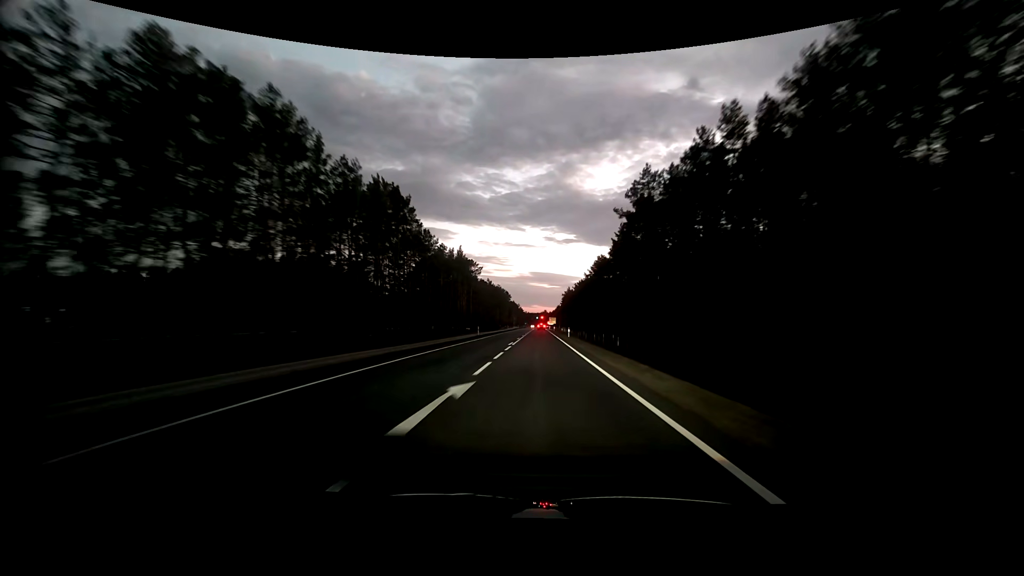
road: primary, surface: asphalt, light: Dusk
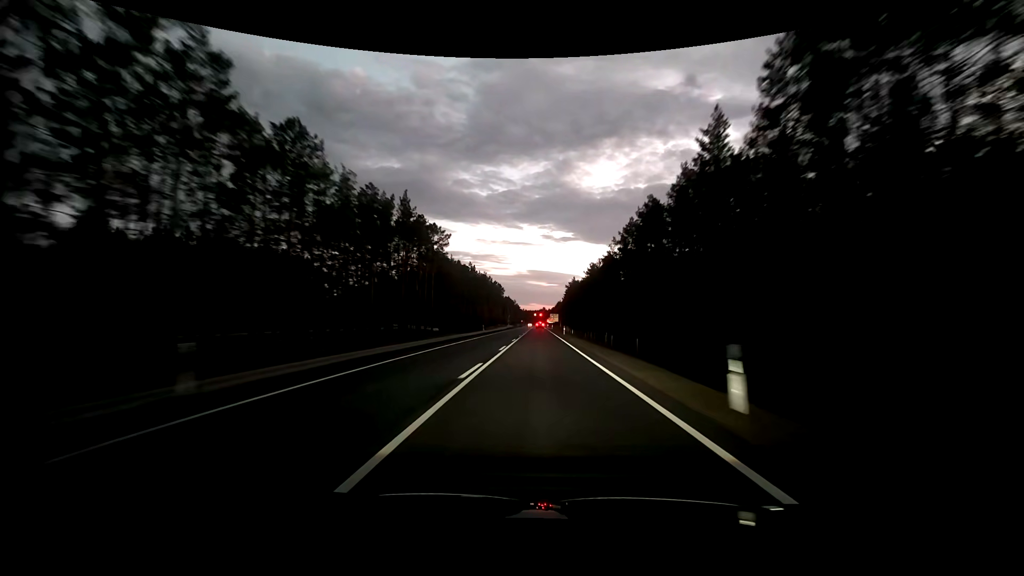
(0.0, +43.7) m; 0°
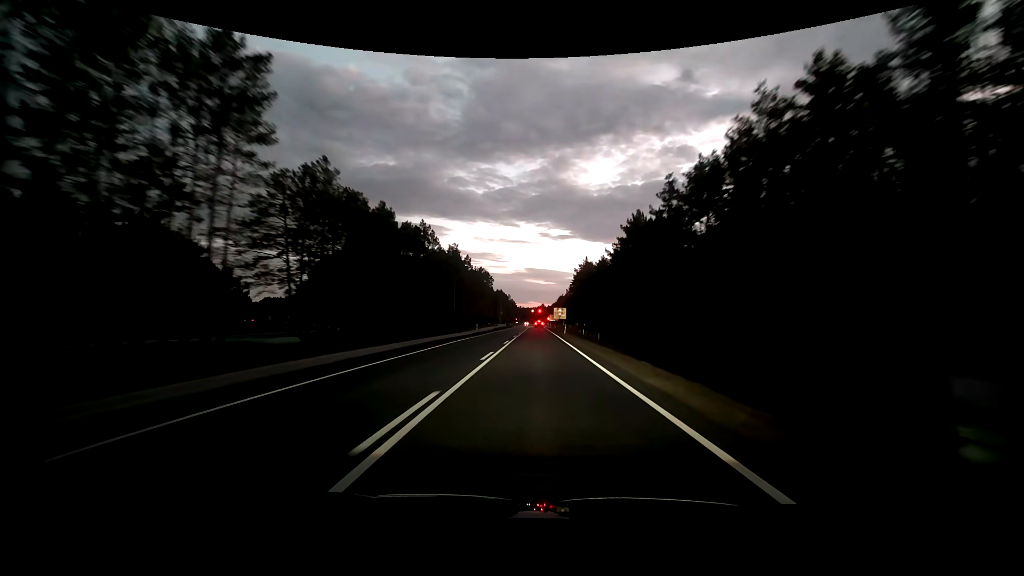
(0.0, +54.1) m; 0°
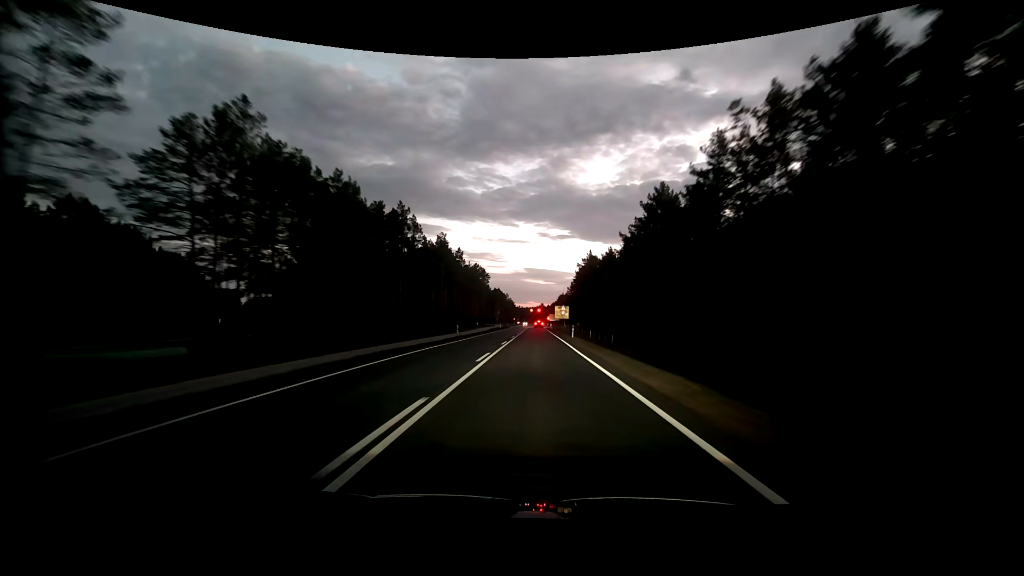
(0.0, +12.6) m; 0°
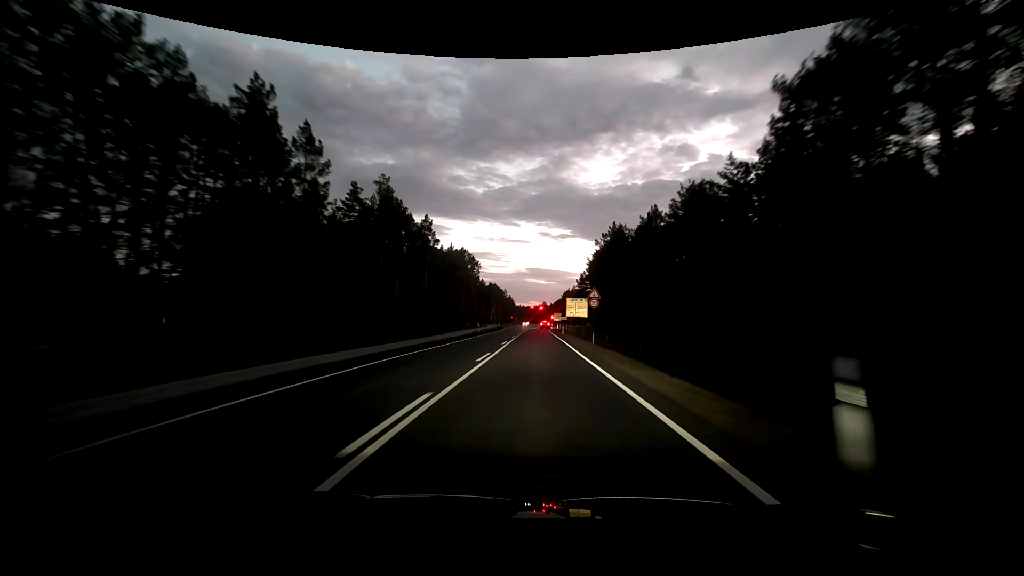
(-0.1, +35.4) m; 0°
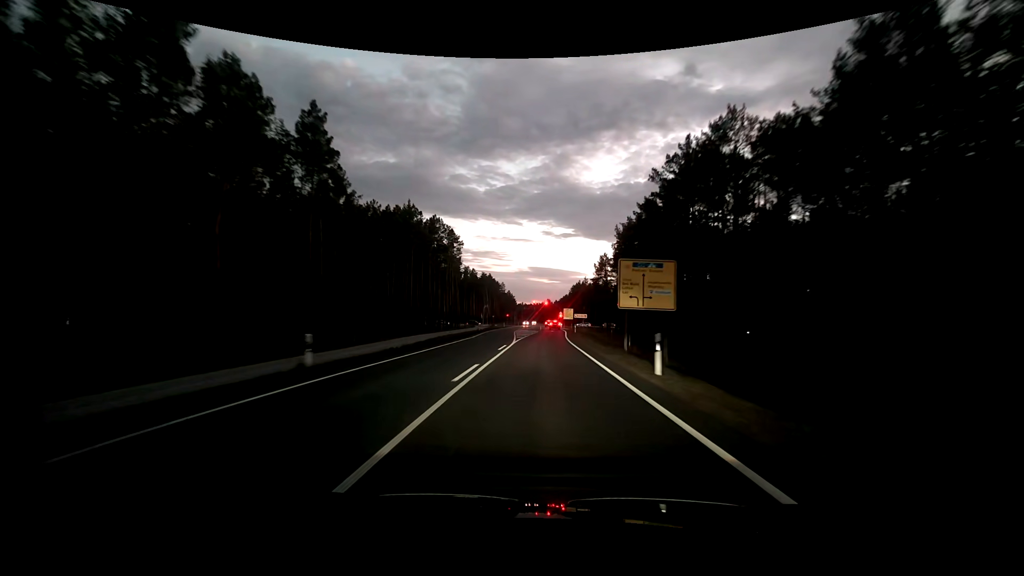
(-0.2, +41.6) m; 0°
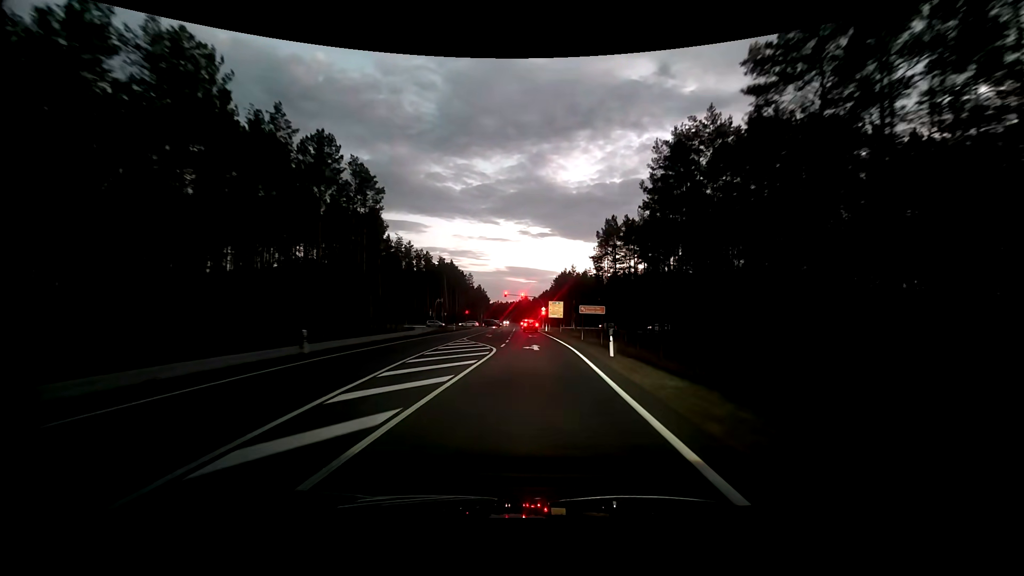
(+0.7, +42.5) m; +2°
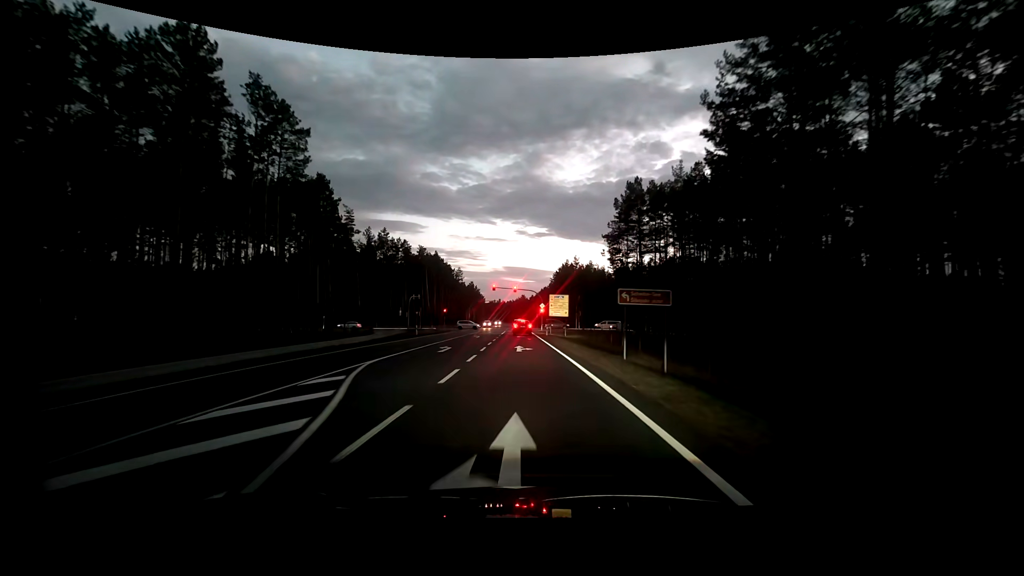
(+0.2, +20.2) m; 0°
(0, +10) (0, +20) (-1, +30) (-1, +40) (-1, +50) (-2, +60) (-2, +70) (-1, +80) (+4, +88) (+13, +91) m
